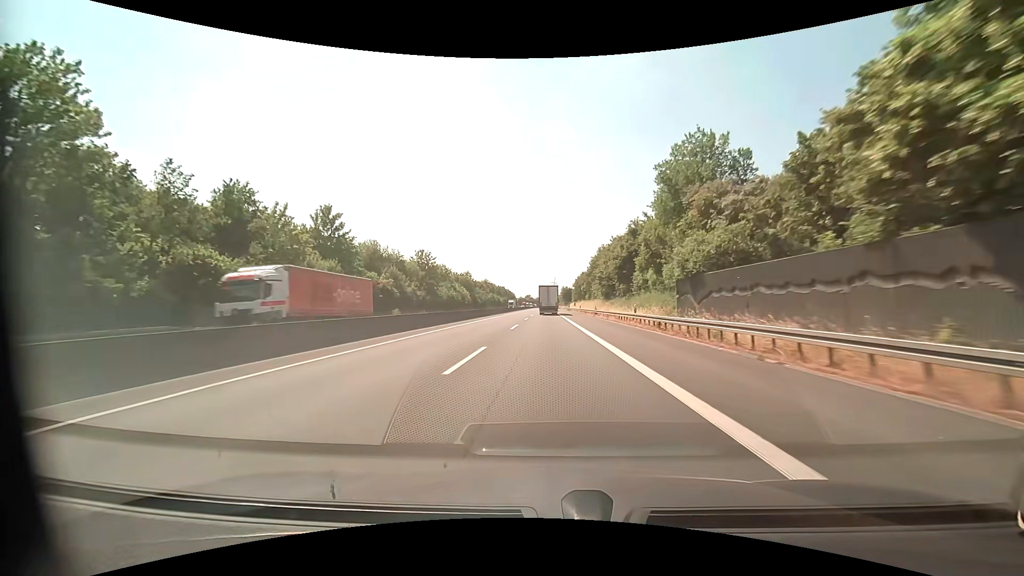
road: motorway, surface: asphalt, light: Day
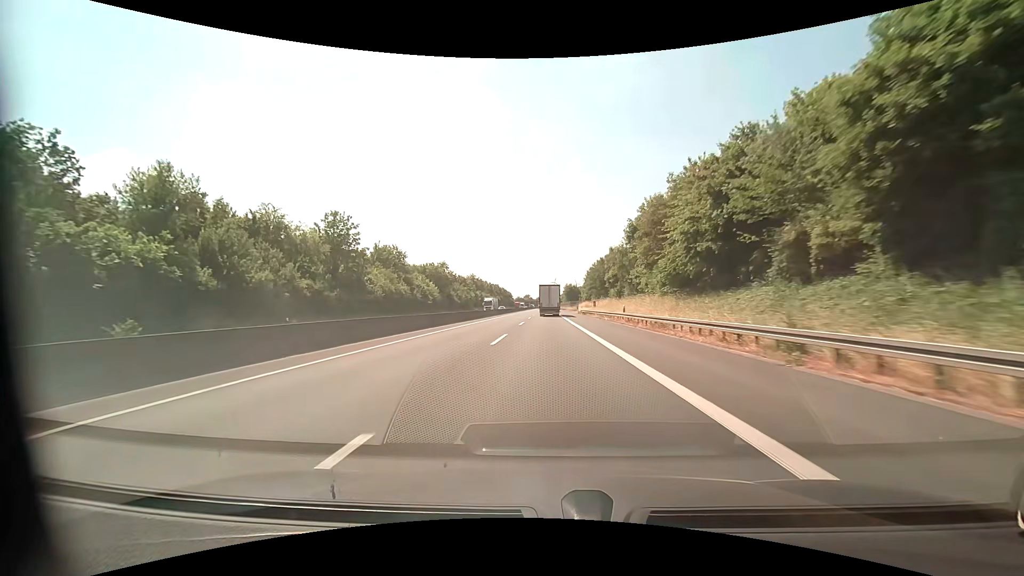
(0.0, +46.9) m; 0°
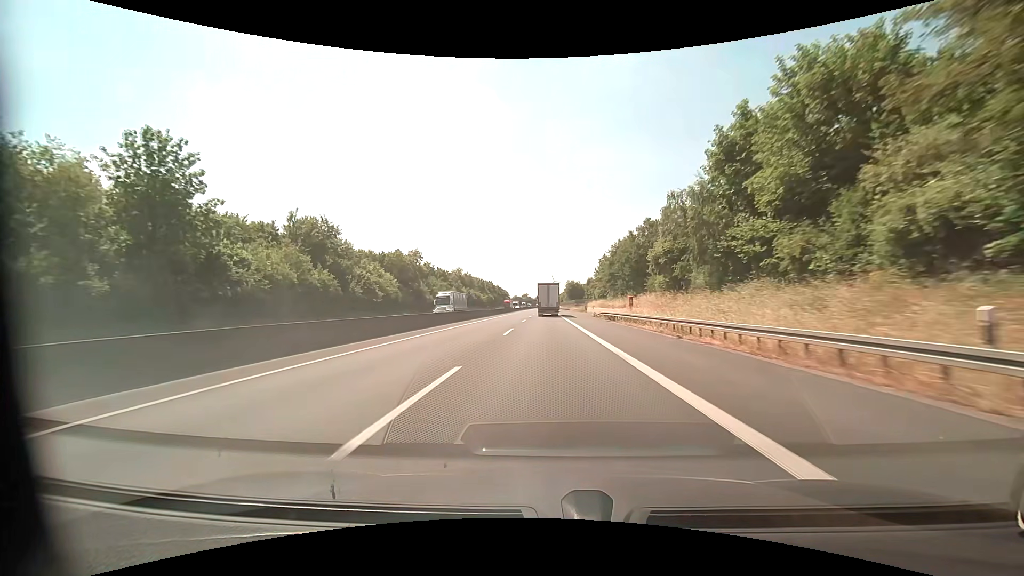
(0.0, +30.9) m; 0°
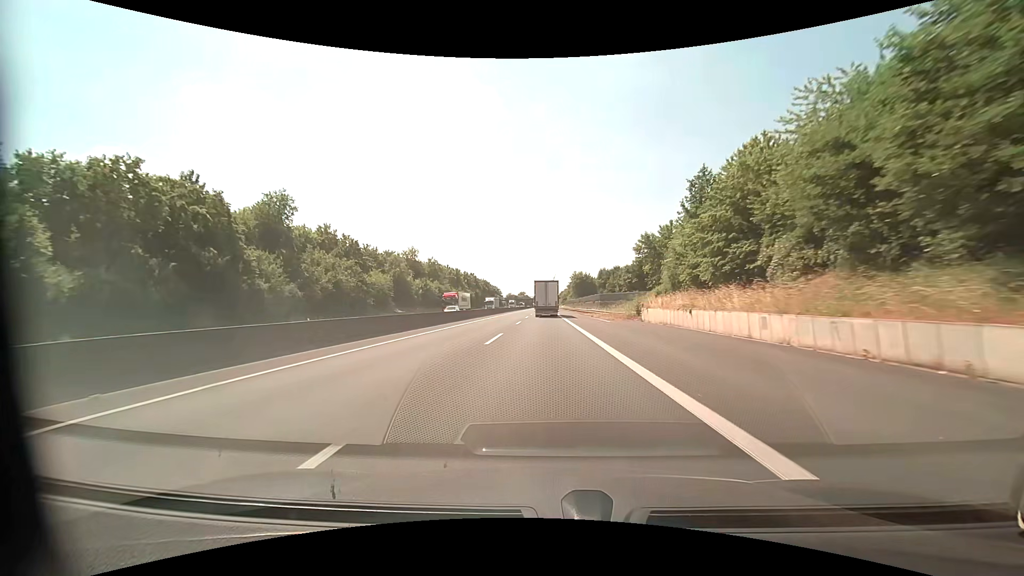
(+0.1, +60.6) m; 0°
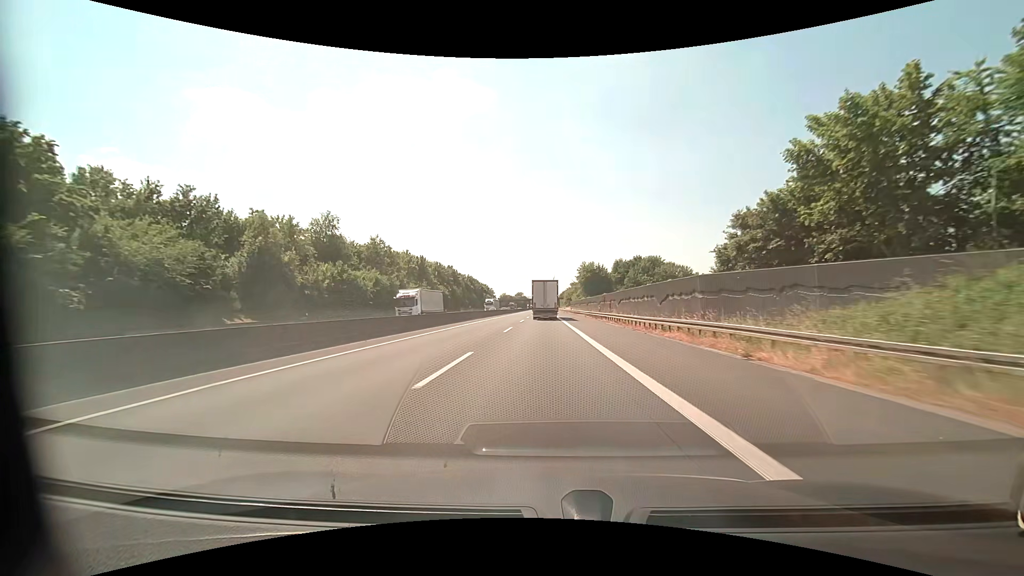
(0.0, +45.3) m; 0°
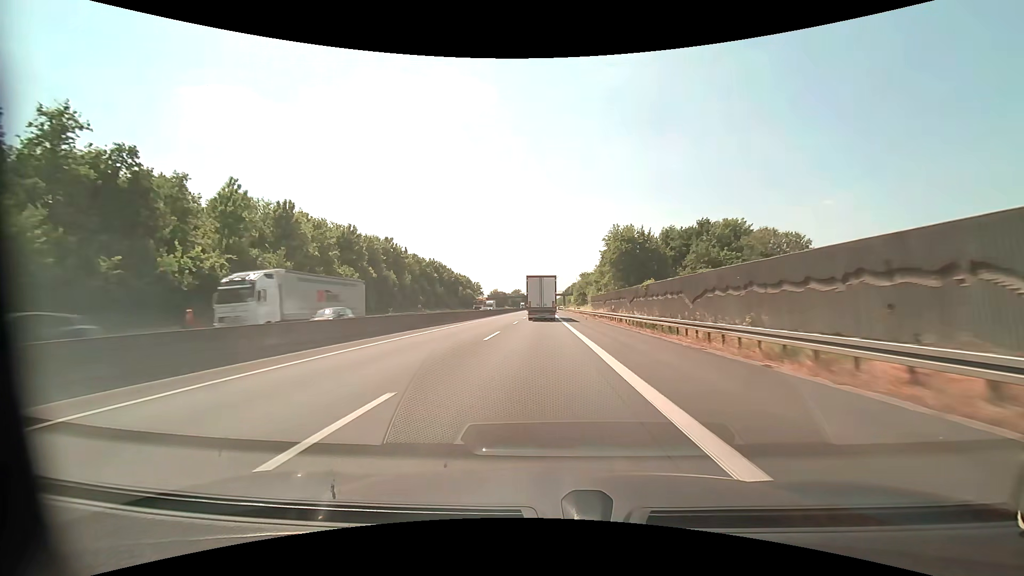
(0.0, +61.7) m; 0°
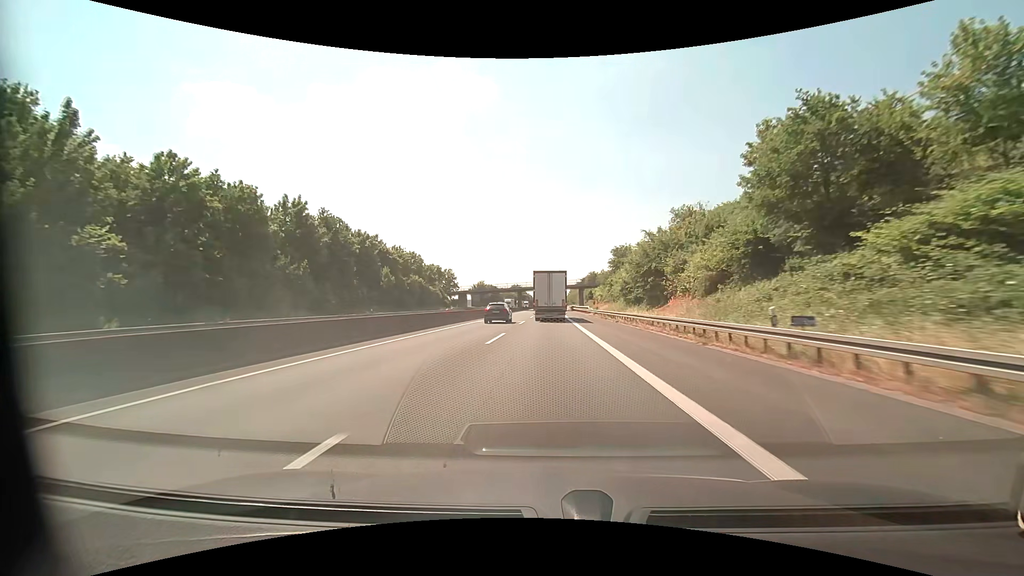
(-0.3, +75.5) m; 0°
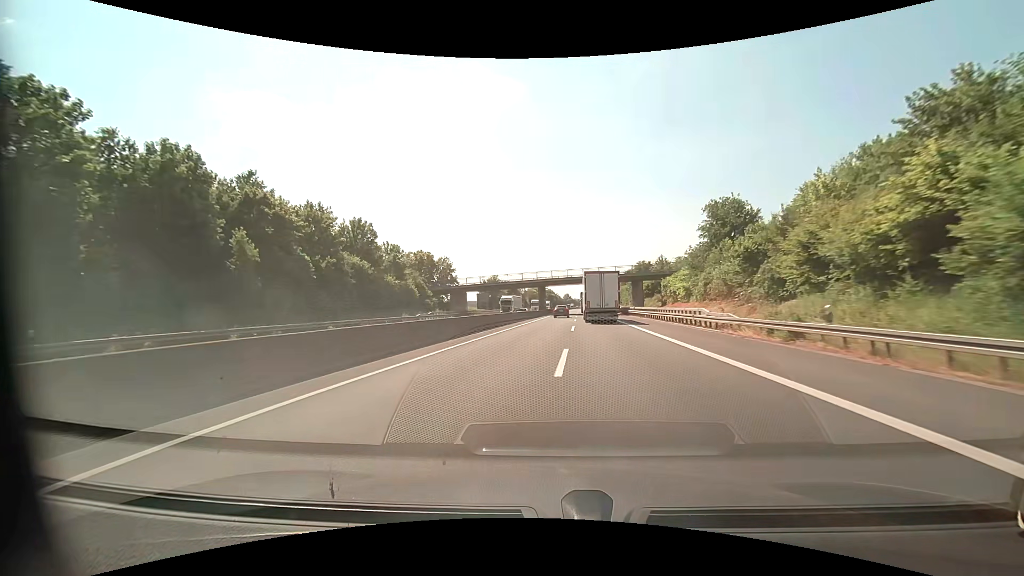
(-1.3, +44.1) m; -3°
(0, +10) (0, +20) (0, +30) (0, +40) (+1, +50) (+1, +60) (+2, +70) (+3, +80) (+3, +90) (+4, +100) m
